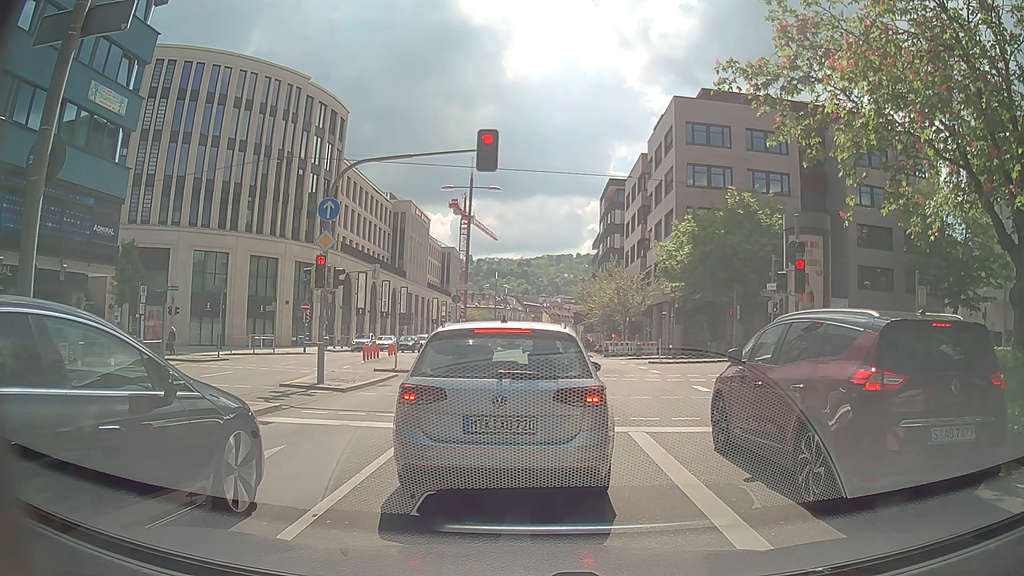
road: primary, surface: asphalt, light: Day
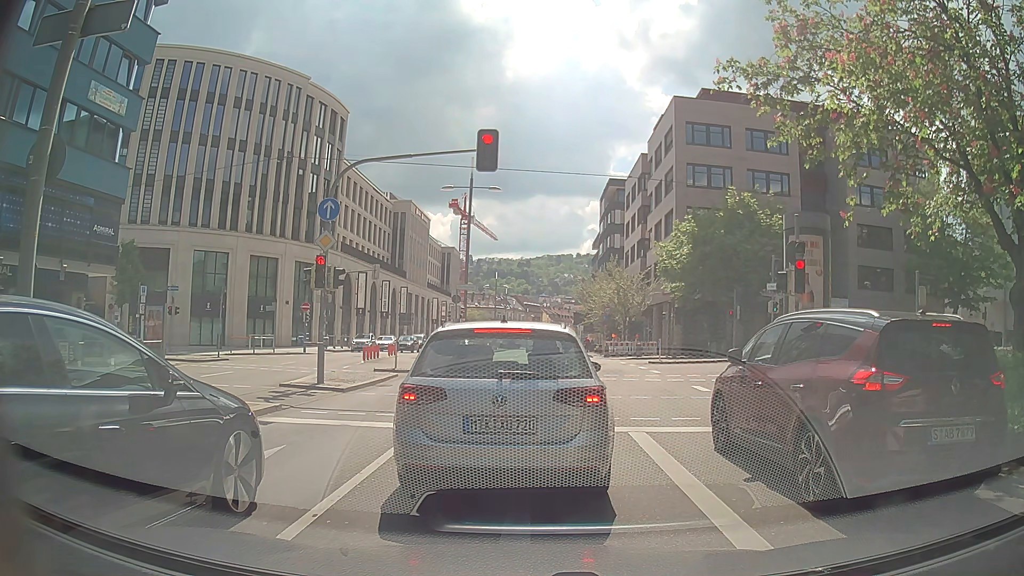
(0.0, 0.0) m; 0°
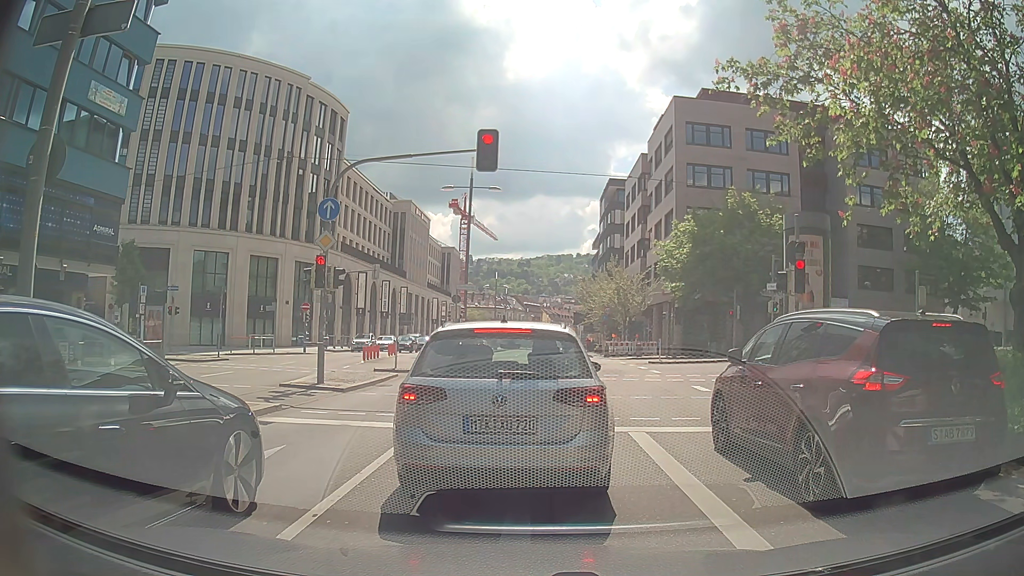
(0.0, 0.0) m; 0°
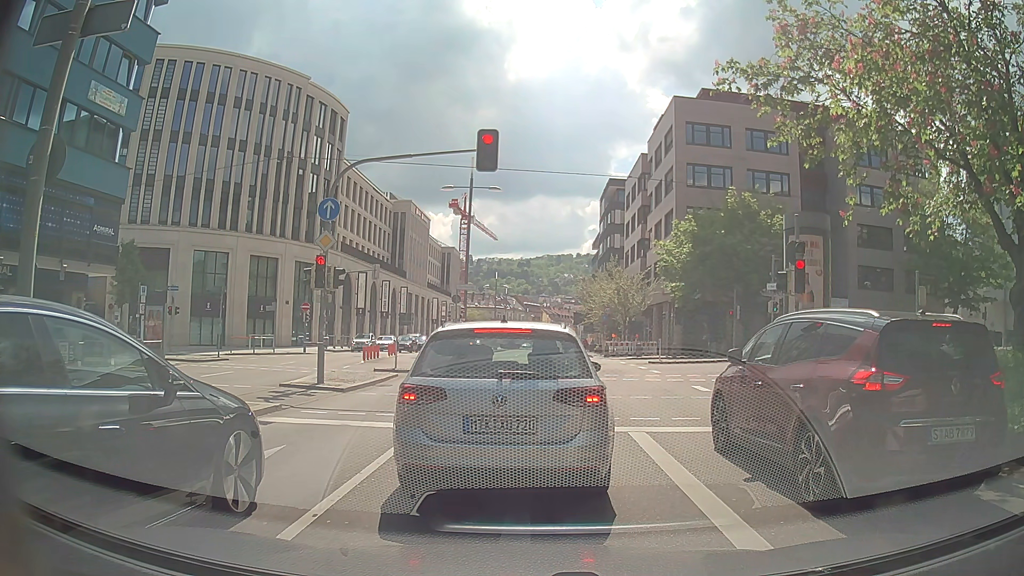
(0.0, 0.0) m; 0°
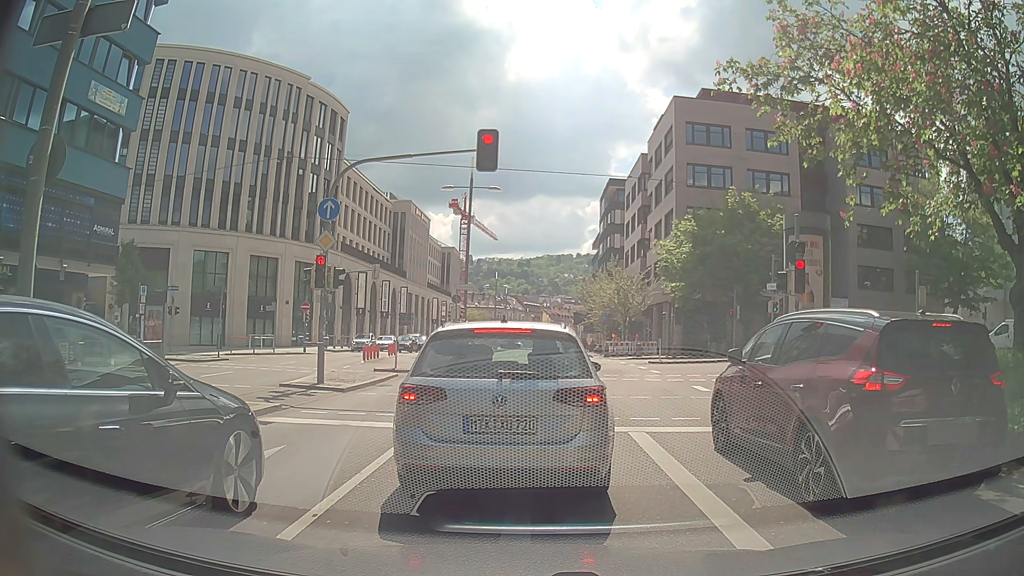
(0.0, 0.0) m; 0°
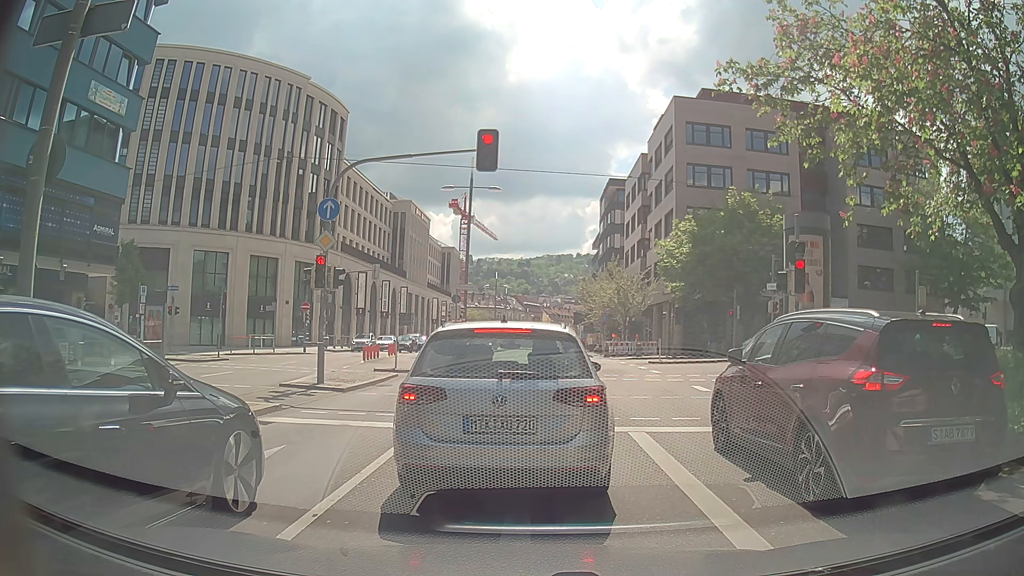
(0.0, 0.0) m; 0°
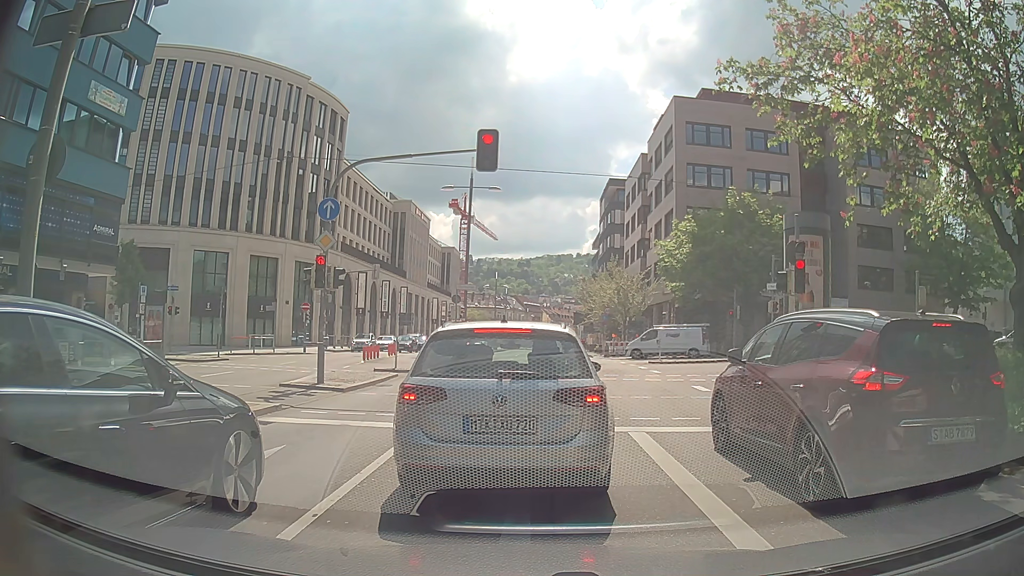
(0.0, 0.0) m; 0°
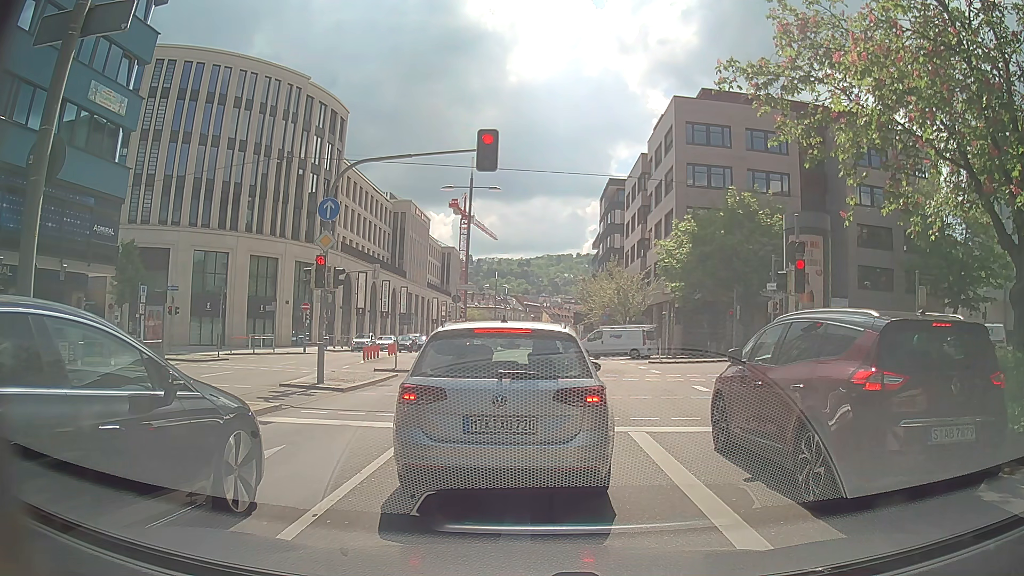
(0.0, 0.0) m; 0°
(0, +10) (0, +20) (0, +30) (0, +40) (0, +50) (0, +60) (0, +70) (0, +80) (0, +90) (0, +100) m
